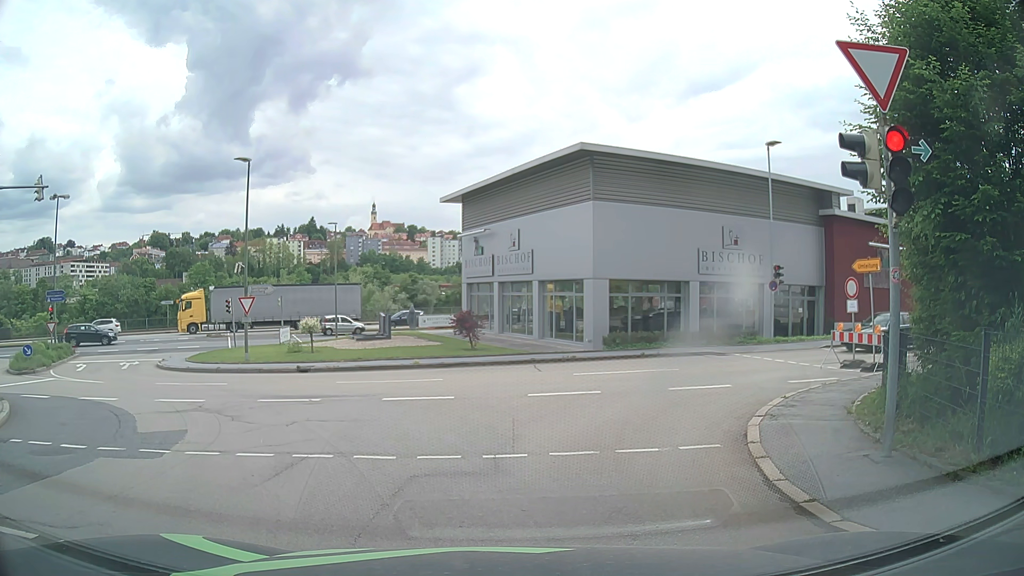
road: residential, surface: asphalt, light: Day
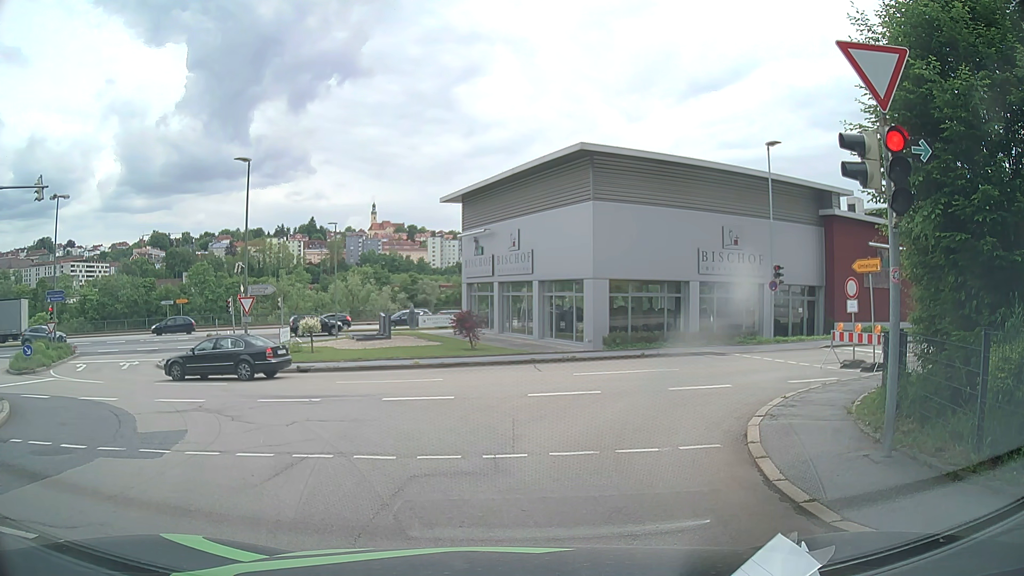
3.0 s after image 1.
(0.0, 0.0) m; 0°
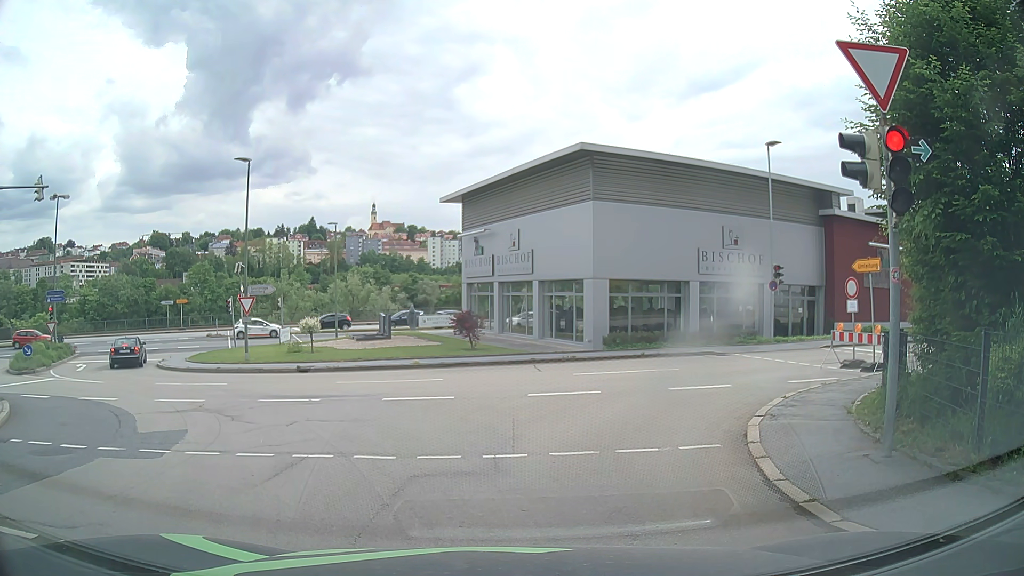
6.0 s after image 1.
(0.0, 0.0) m; 0°
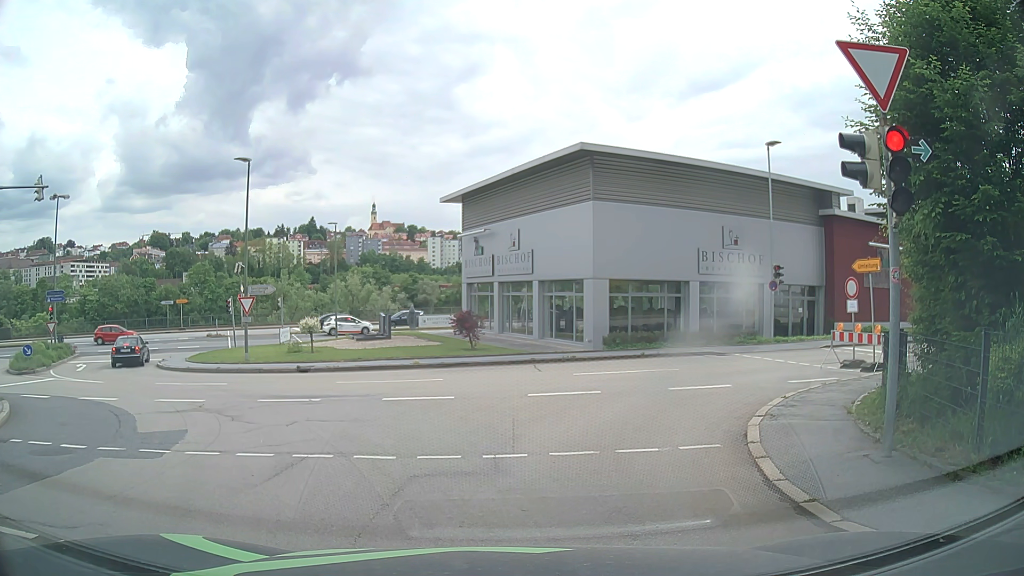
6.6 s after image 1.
(0.0, 0.0) m; 0°
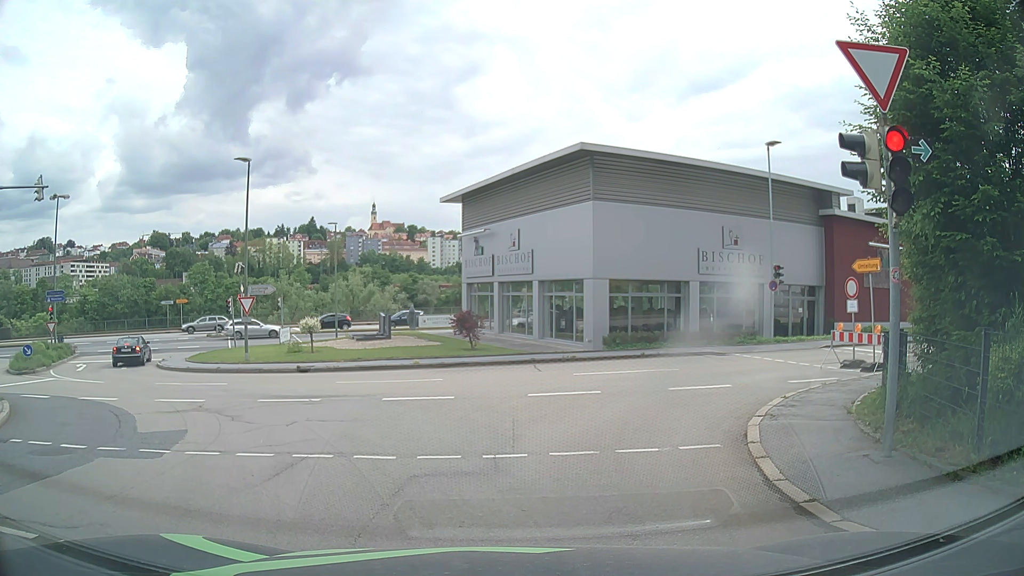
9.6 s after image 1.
(0.0, 0.0) m; 0°
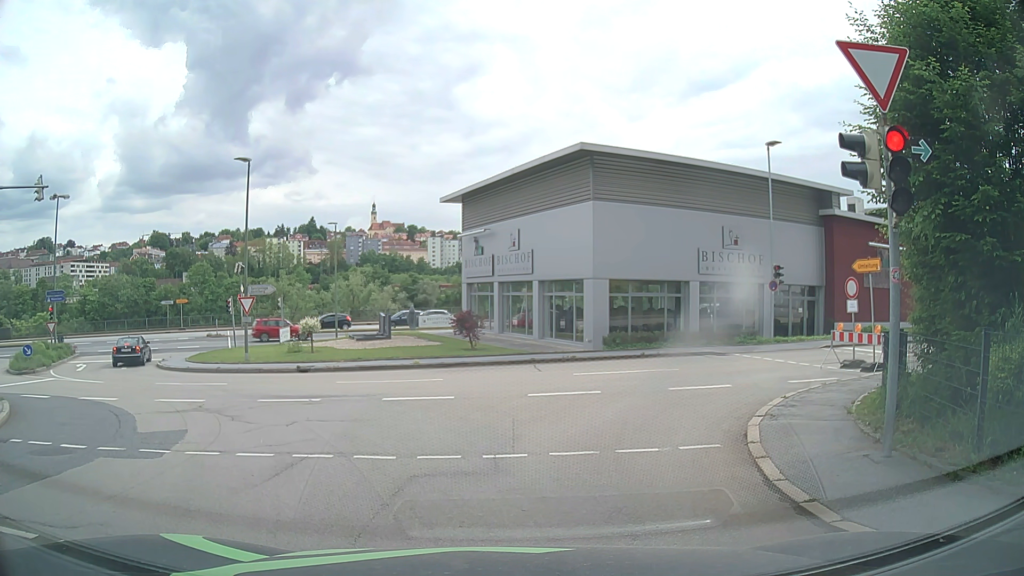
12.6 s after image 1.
(0.0, 0.0) m; 0°
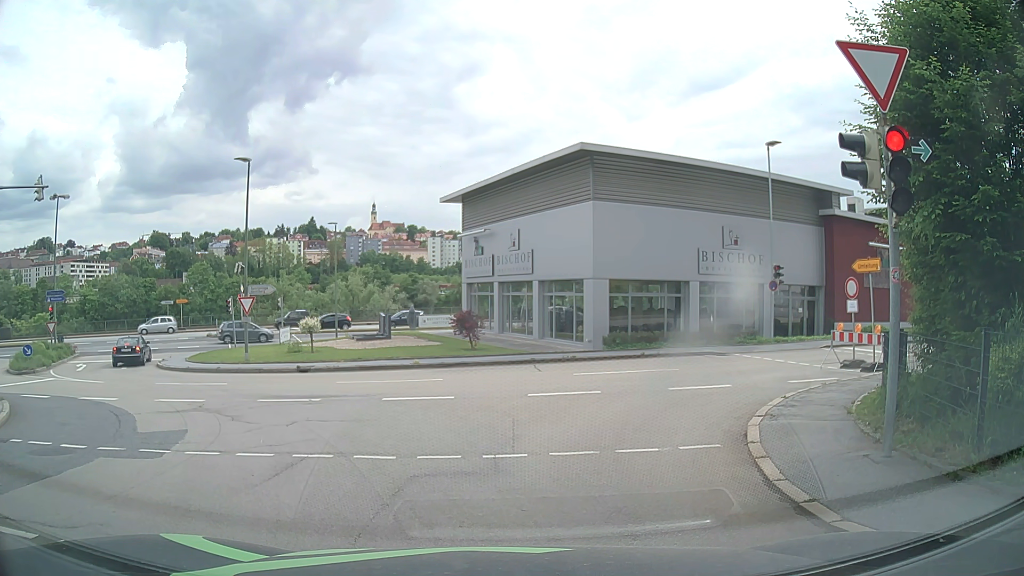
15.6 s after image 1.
(0.0, 0.0) m; 0°
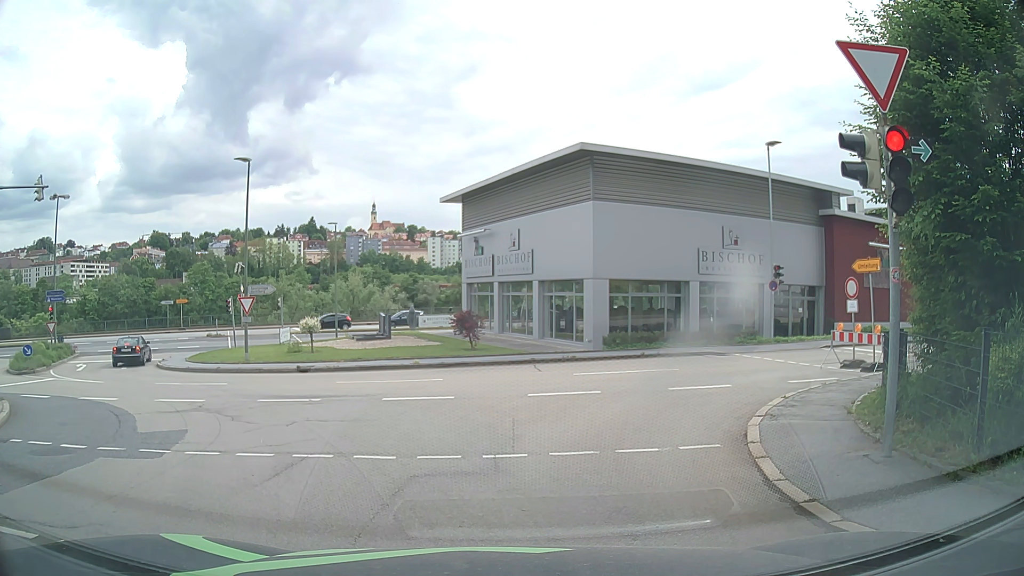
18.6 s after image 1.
(0.0, 0.0) m; 0°
(-2, +10) (-8, +18) (-15, +24) (-20, +33) (-20, +43) (-13, +50) (-5, +55) (+5, +59) (+14, +63) (+23, +67) m
